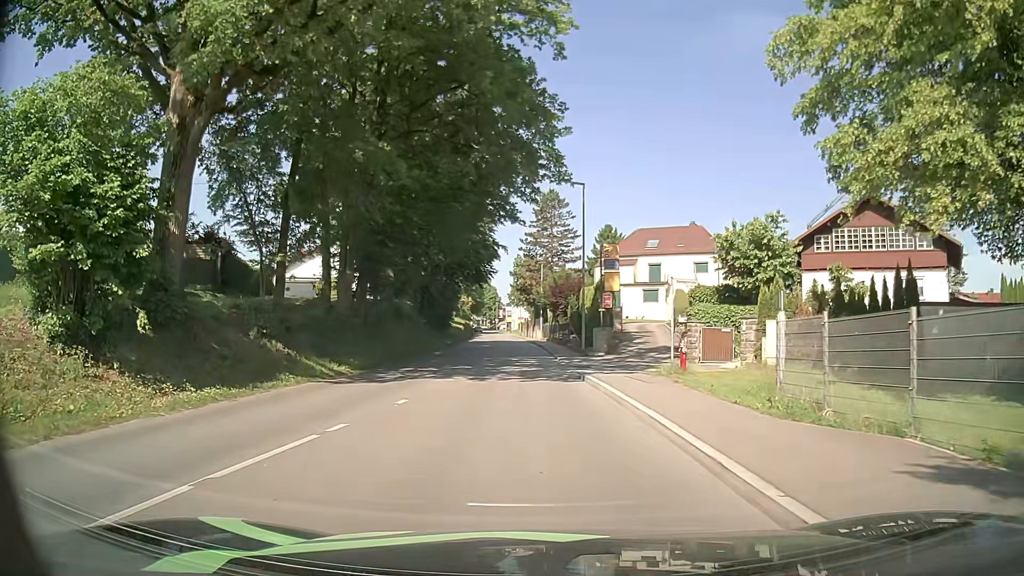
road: tertiary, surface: asphalt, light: Day
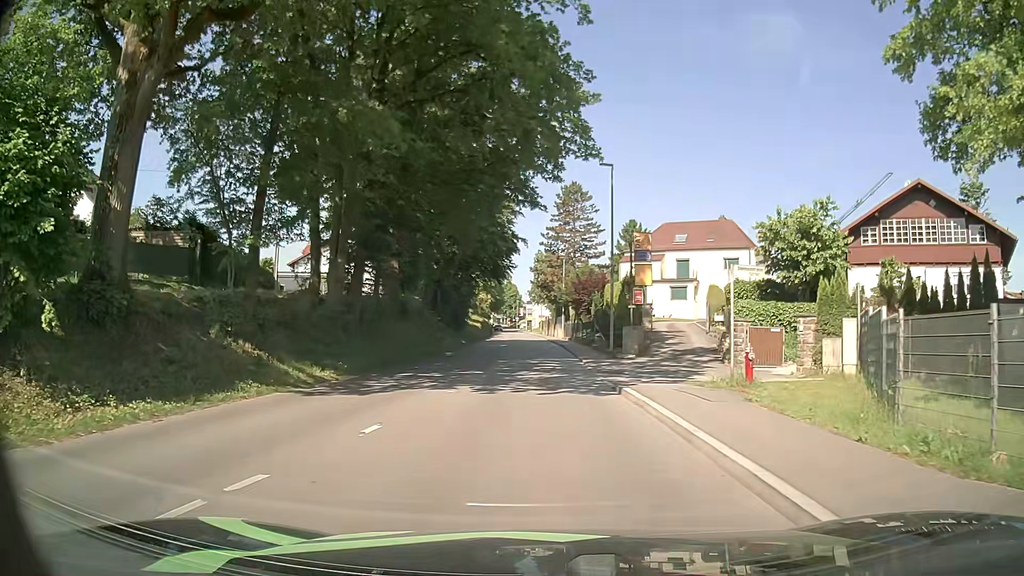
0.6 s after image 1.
(-0.1, +3.7) m; -2°
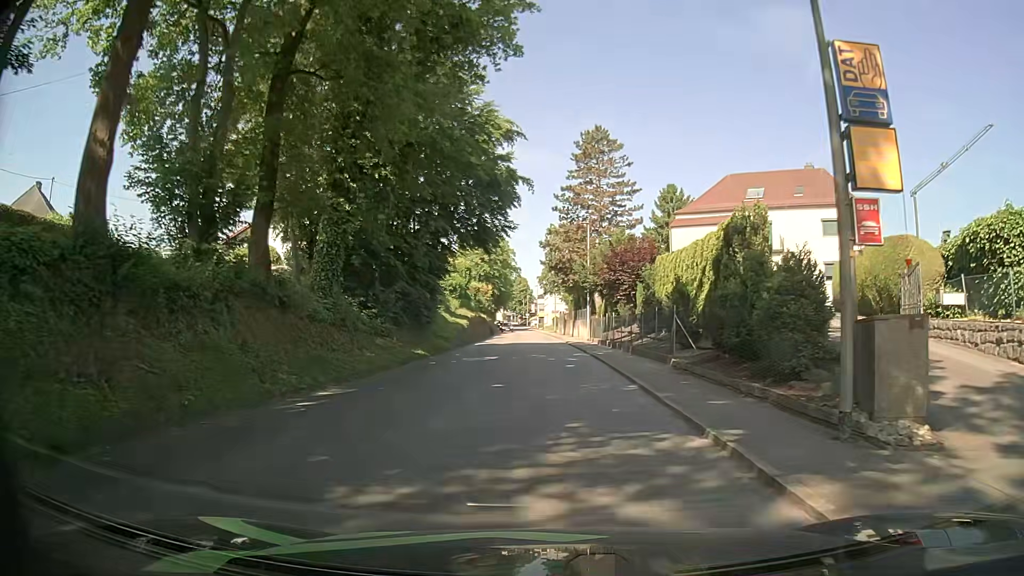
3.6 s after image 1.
(-0.6, +21.7) m; -1°
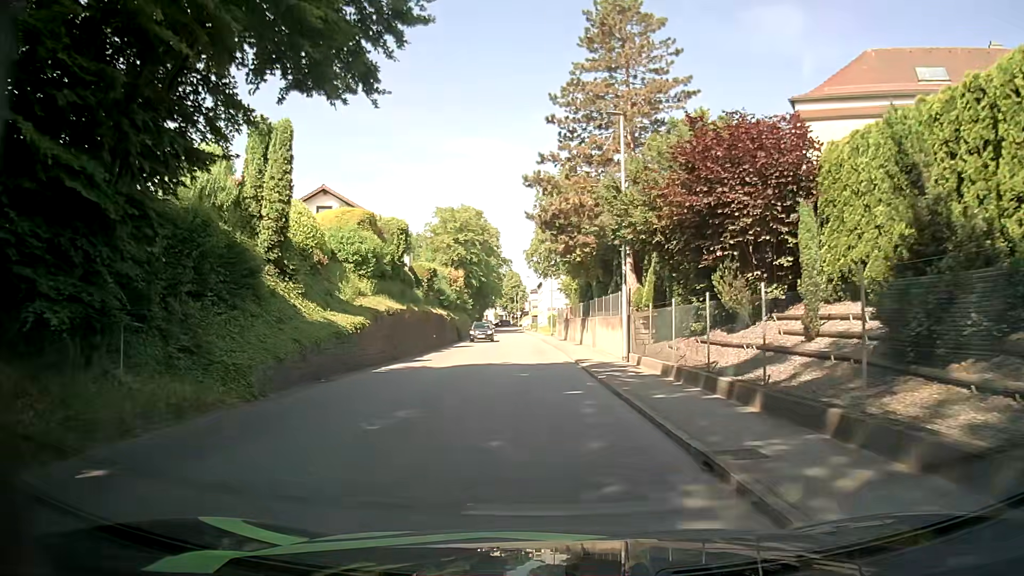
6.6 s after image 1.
(-0.3, +24.8) m; 0°
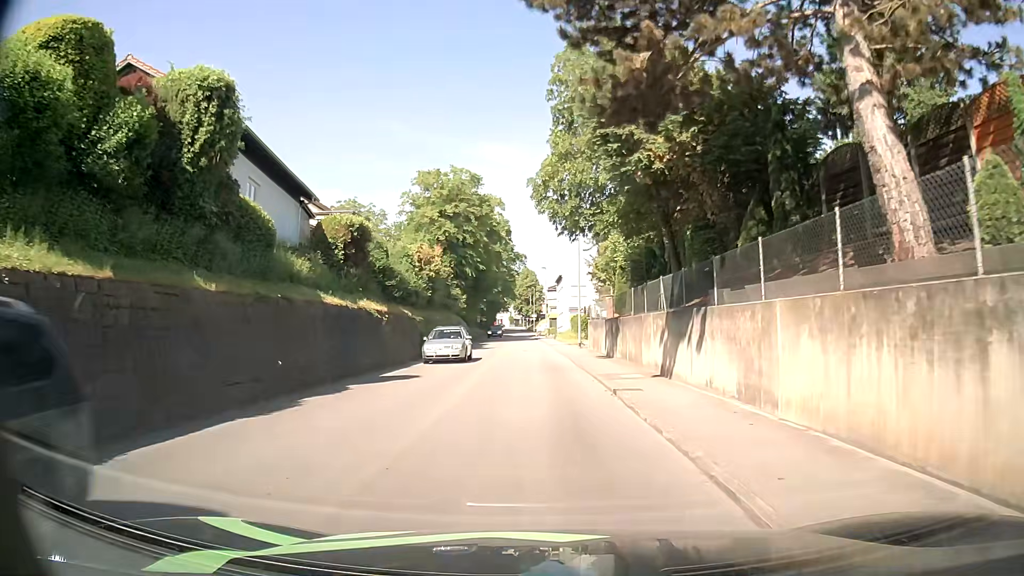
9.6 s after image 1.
(-0.5, +22.6) m; -3°
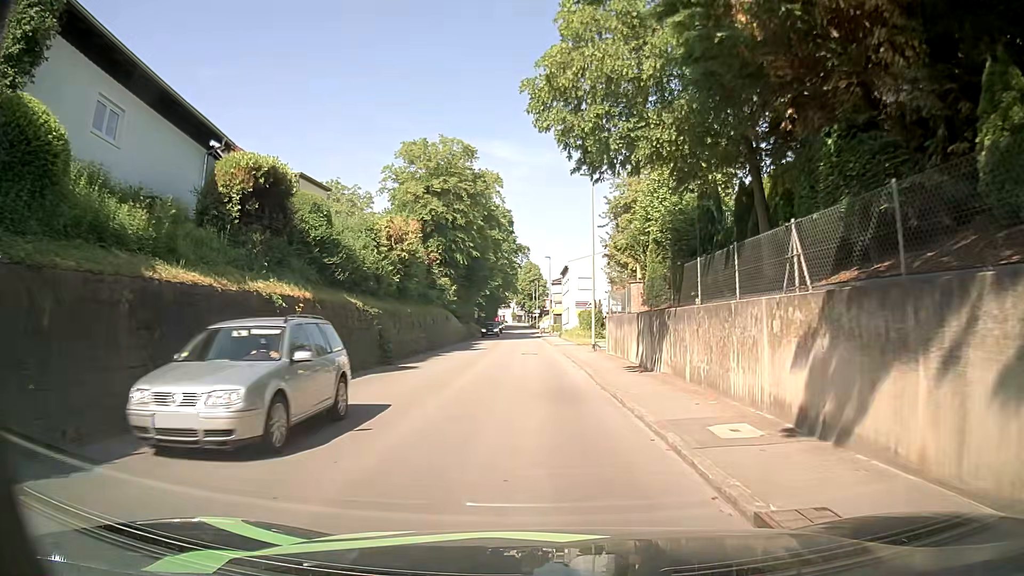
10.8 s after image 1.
(+0.1, +8.9) m; 0°
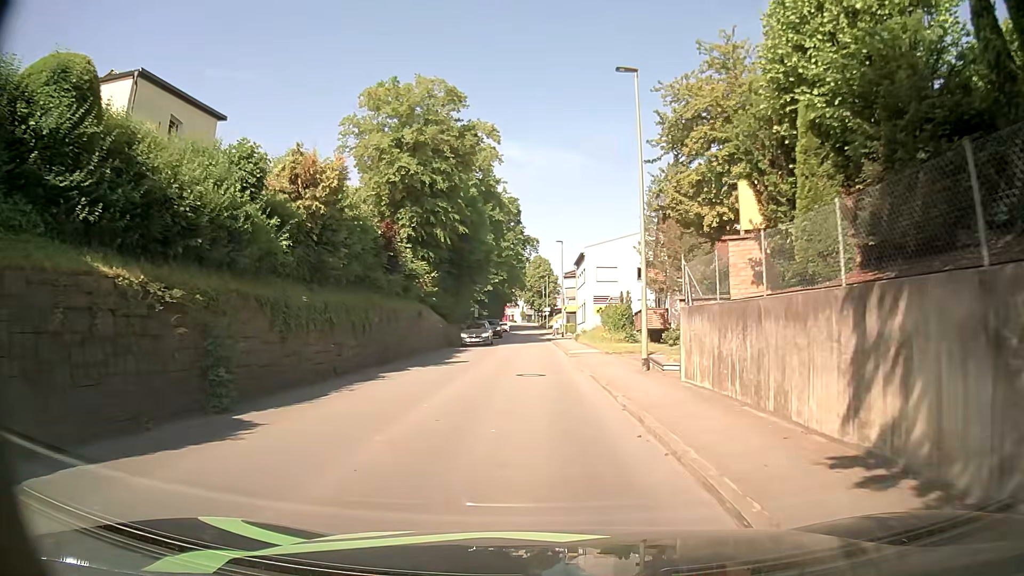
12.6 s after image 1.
(-0.1, +13.4) m; -2°
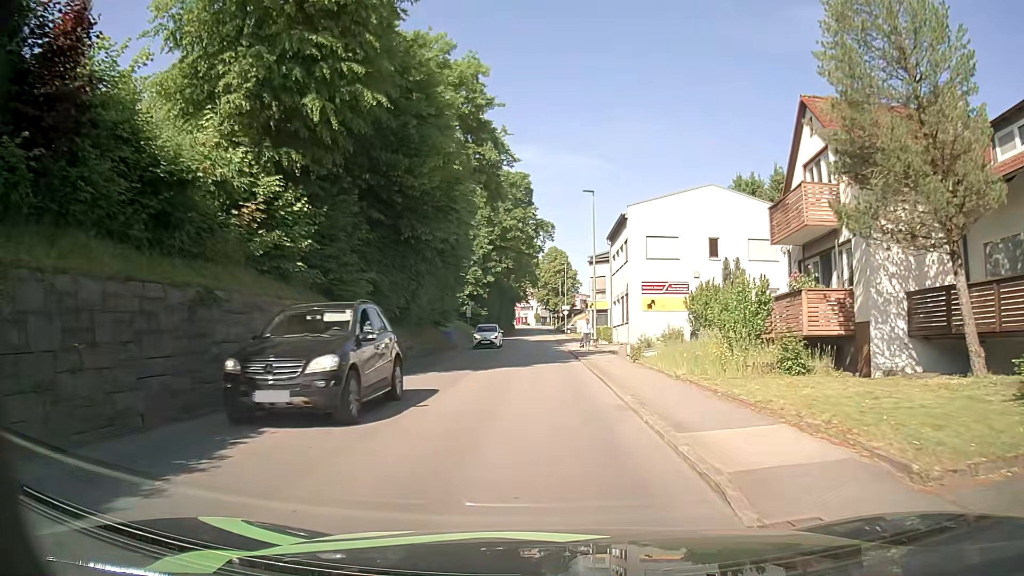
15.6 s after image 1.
(+0.1, +23.2) m; -1°
(0, +10) (0, +20) (0, +30) (0, +40) (0, +50) (0, +60) (0, +70) (0, +80) (0, +90) (0, +100) m
